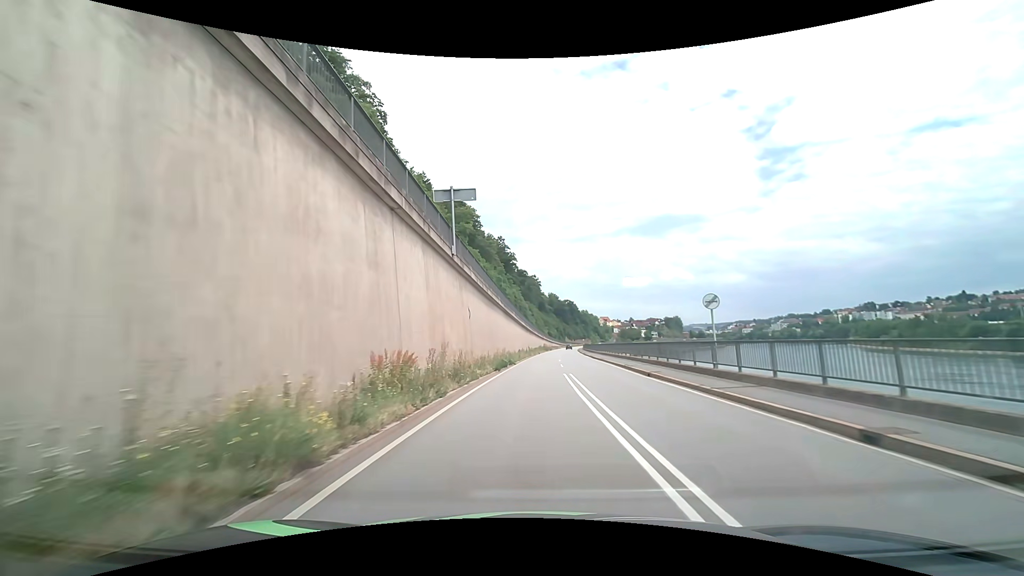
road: primary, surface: asphalt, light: Day
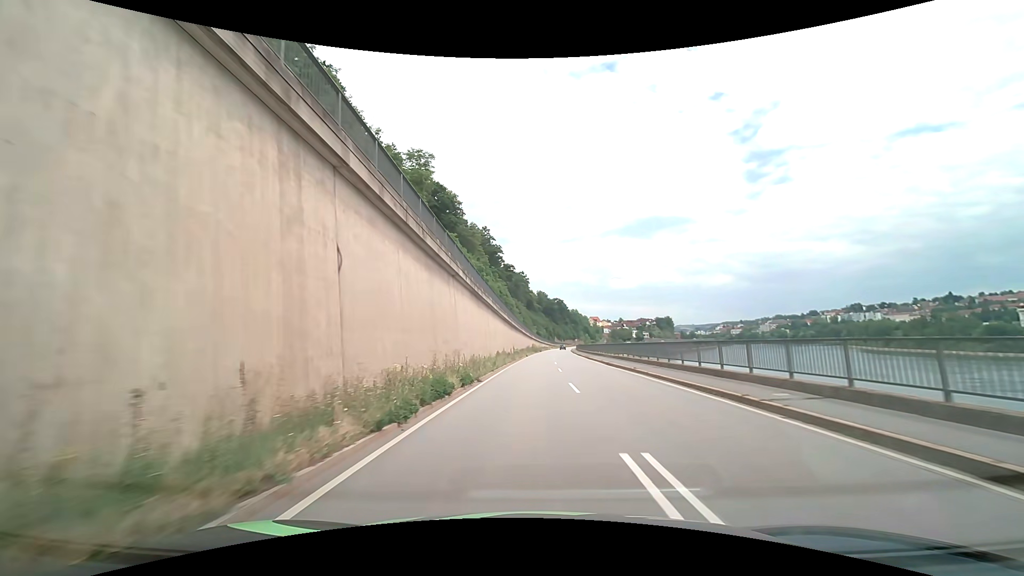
(+0.3, +18.1) m; +2°
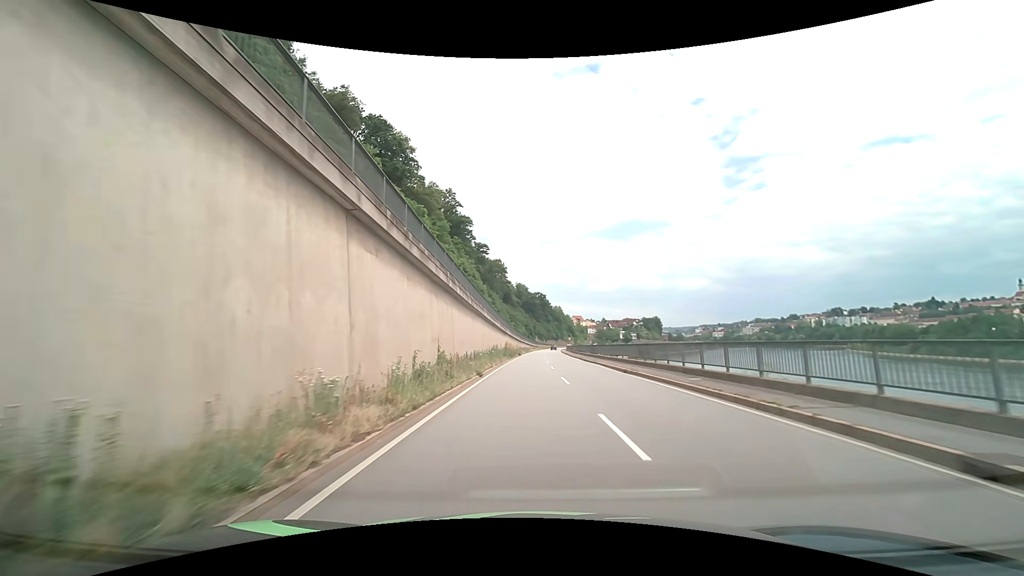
(+0.5, +44.5) m; +2°
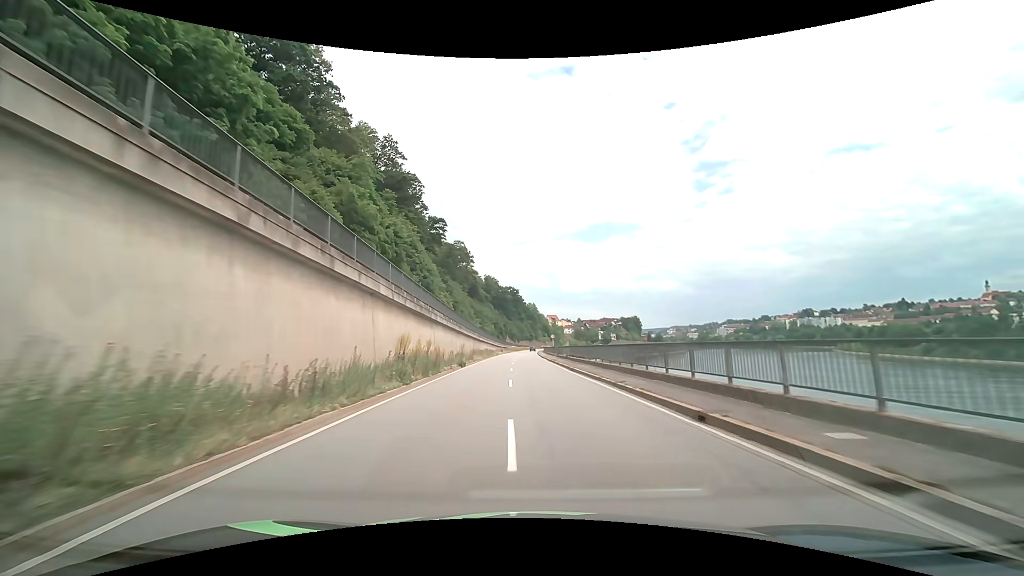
(+1.1, +36.6) m; +3°
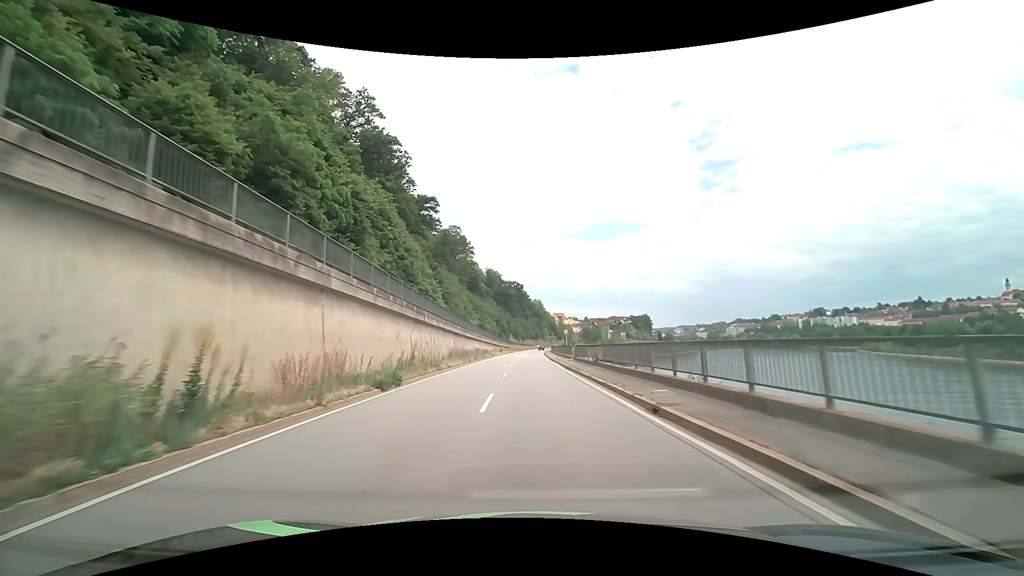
(-0.1, +19.2) m; -1°
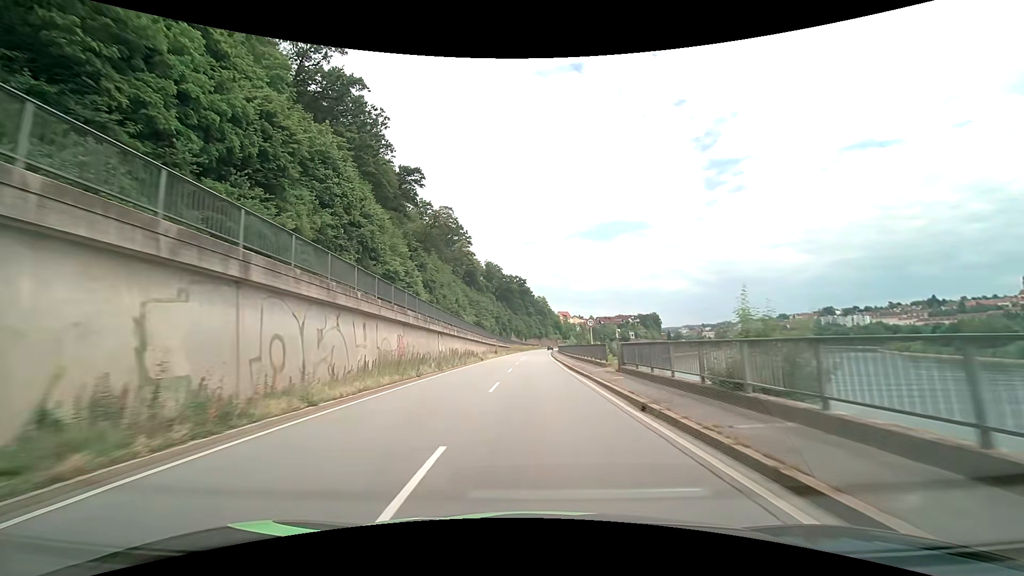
(-0.1, +19.6) m; 0°
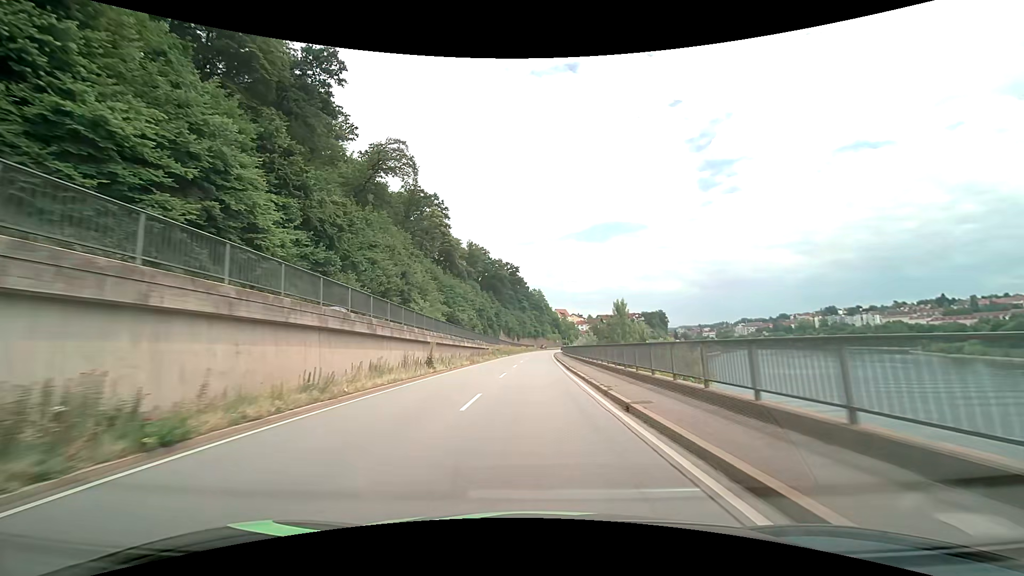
(+0.2, +40.2) m; +1°
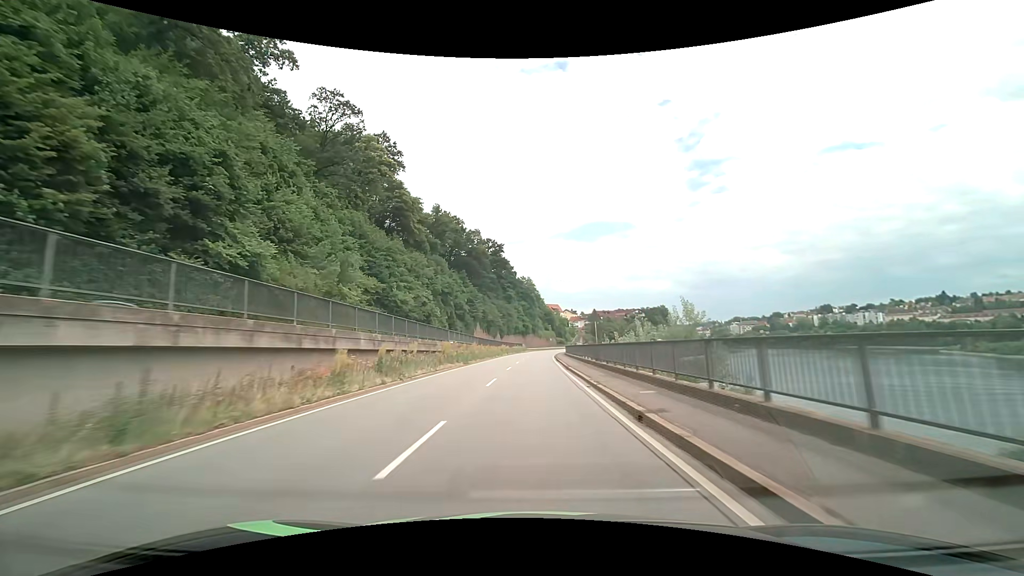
(+0.3, +41.7) m; +1°
(0, +10) (0, +20) (0, +30) (0, +40) (+1, +50) (+1, +60) (+1, +70) (+2, +80) (+2, +90) (+3, +100) m
